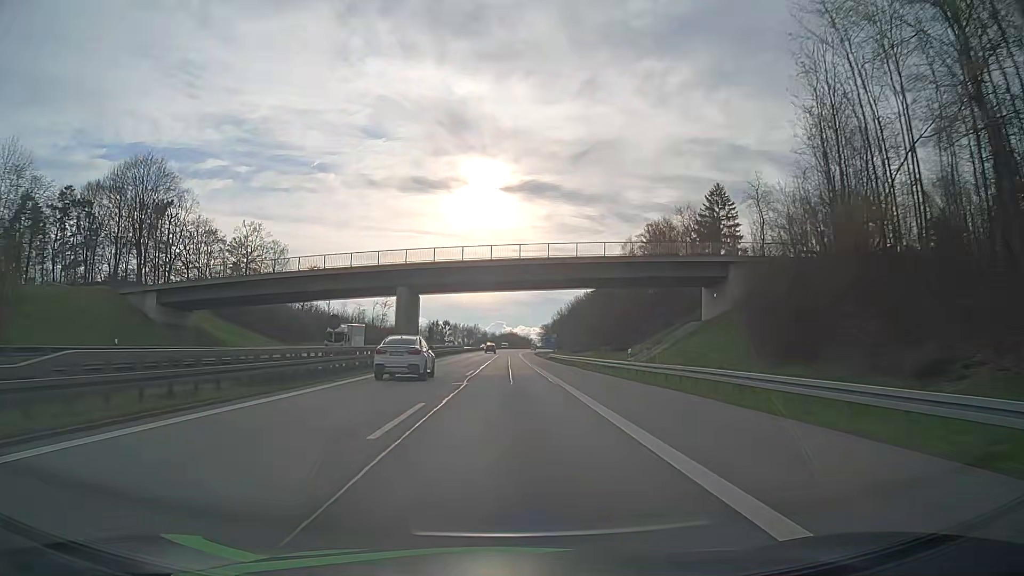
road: motorway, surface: asphalt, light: Day
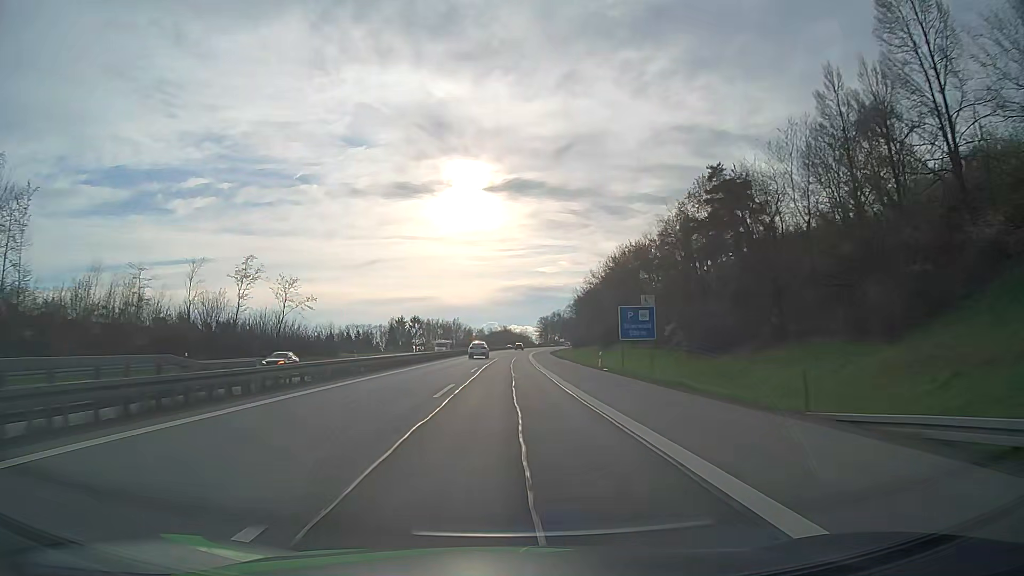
(+0.5, +90.5) m; +1°
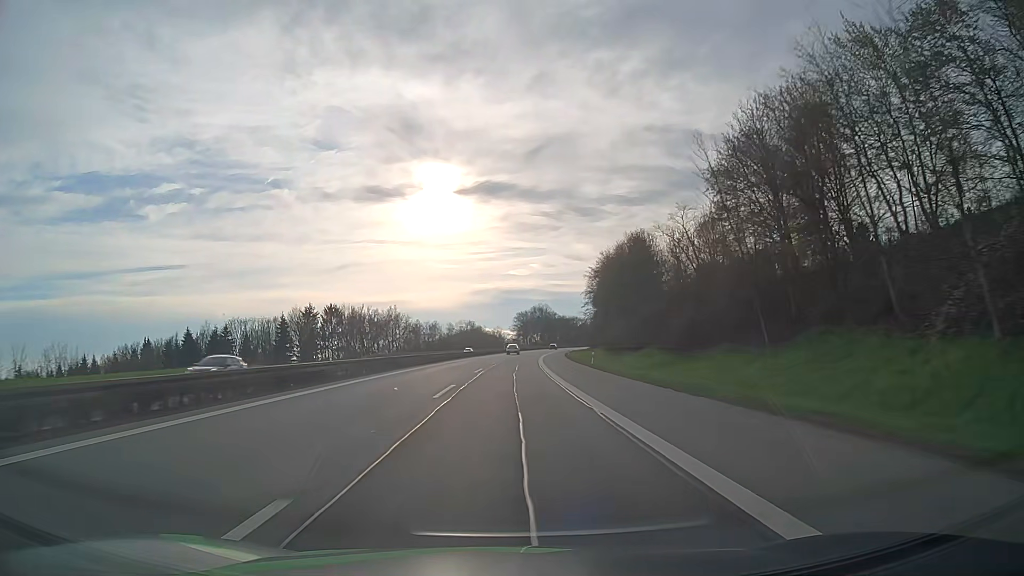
(+1.0, +91.0) m; +2°
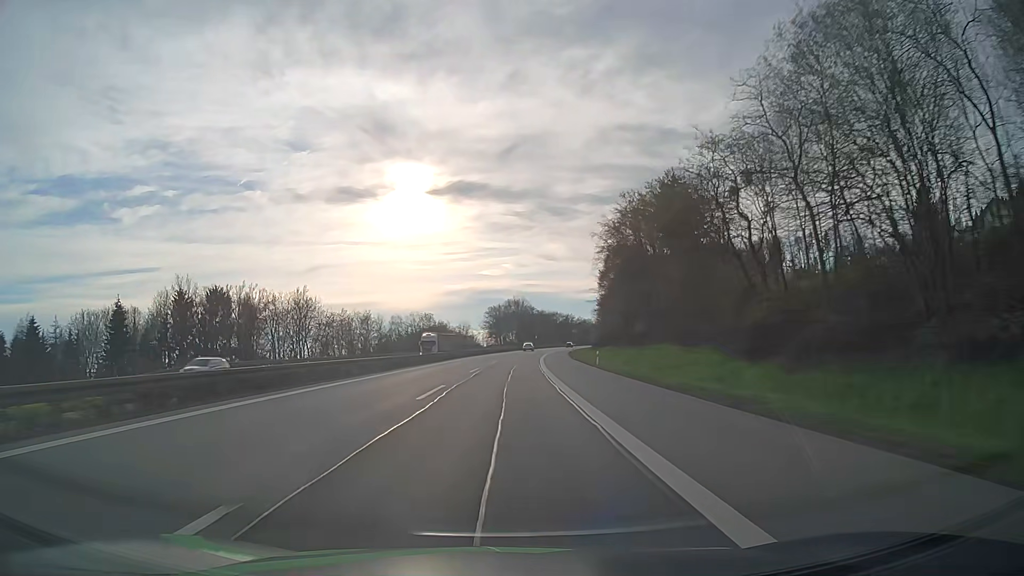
(+1.2, +54.7) m; +2°
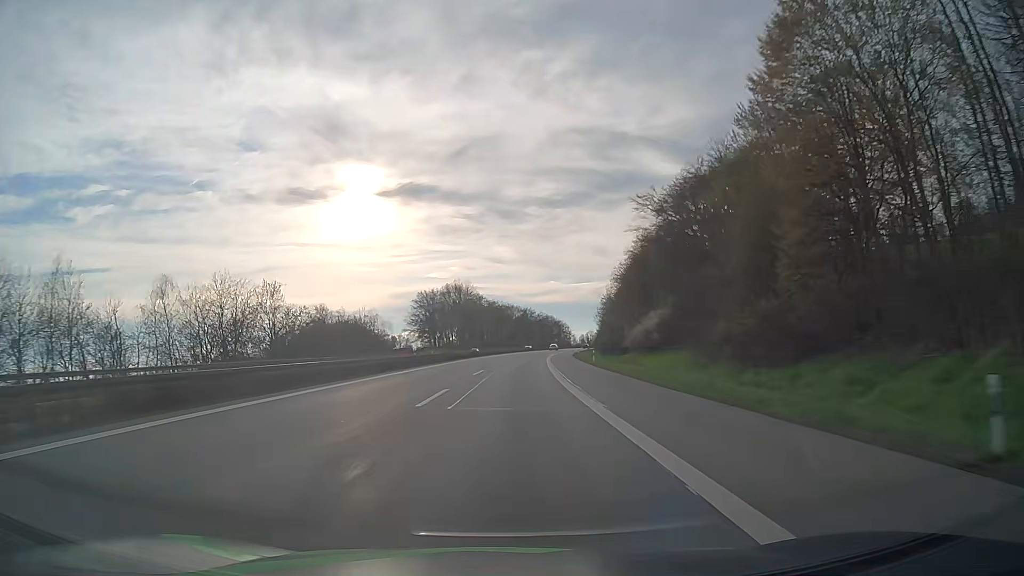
(+3.4, +91.4) m; +4°
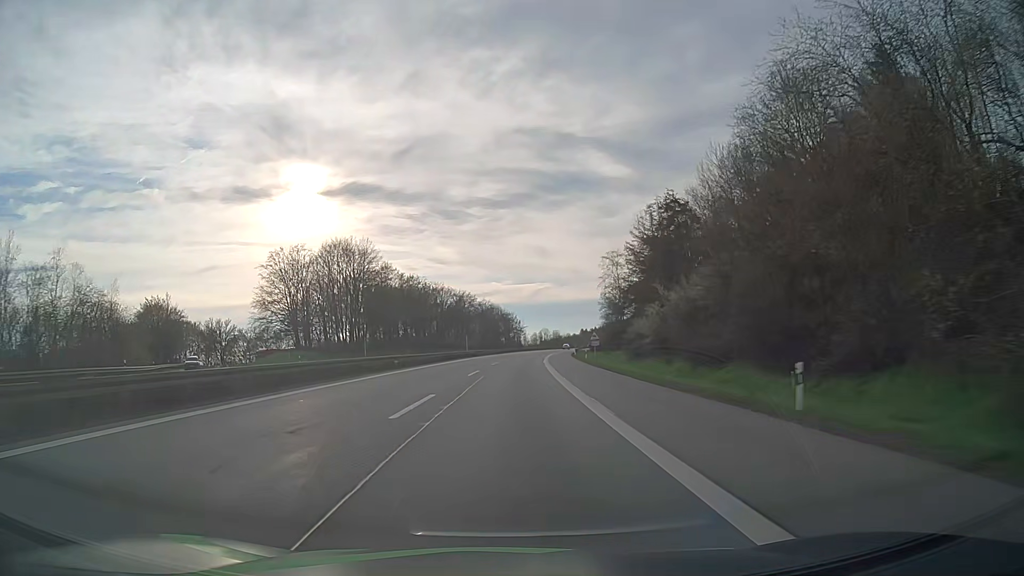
(+4.3, +91.5) m; +5°
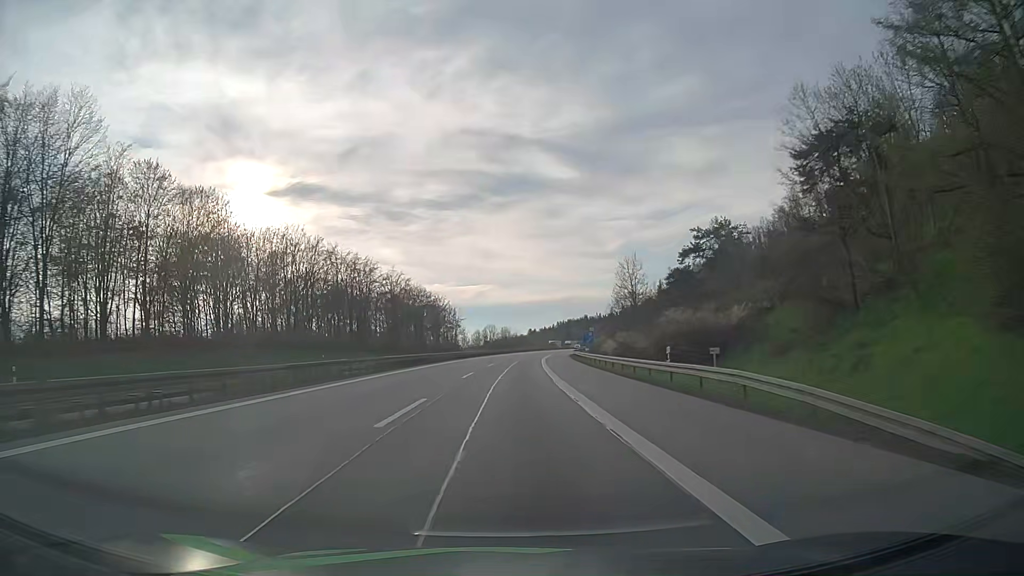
(+3.7, +90.9) m; +5°
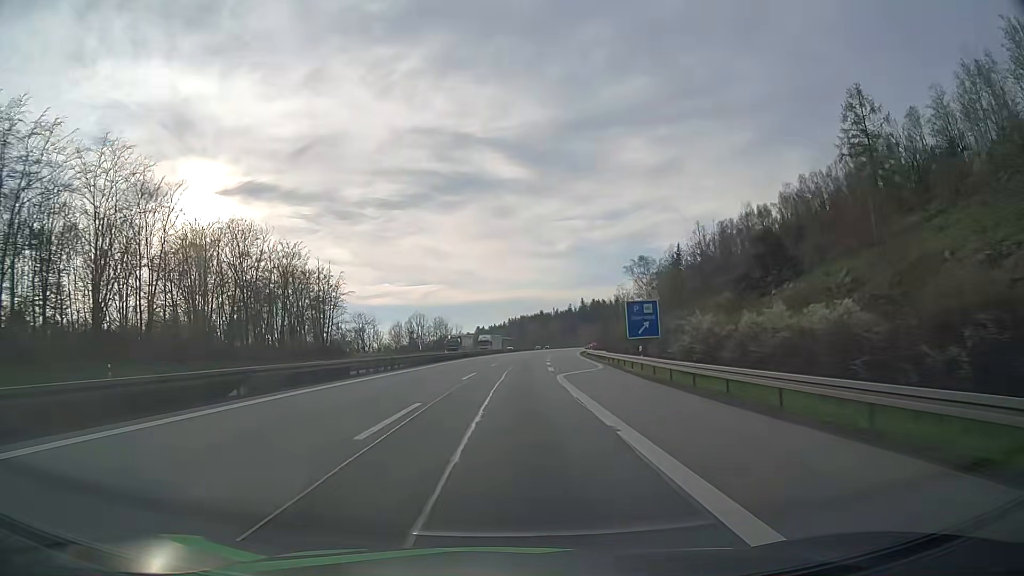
(+3.4, +91.1) m; +4°
(0, +10) (0, +20) (0, +30) (+1, +40) (+1, +50) (+2, +60) (+2, +70) (+3, +80) (+4, +90) (+5, +100) m
